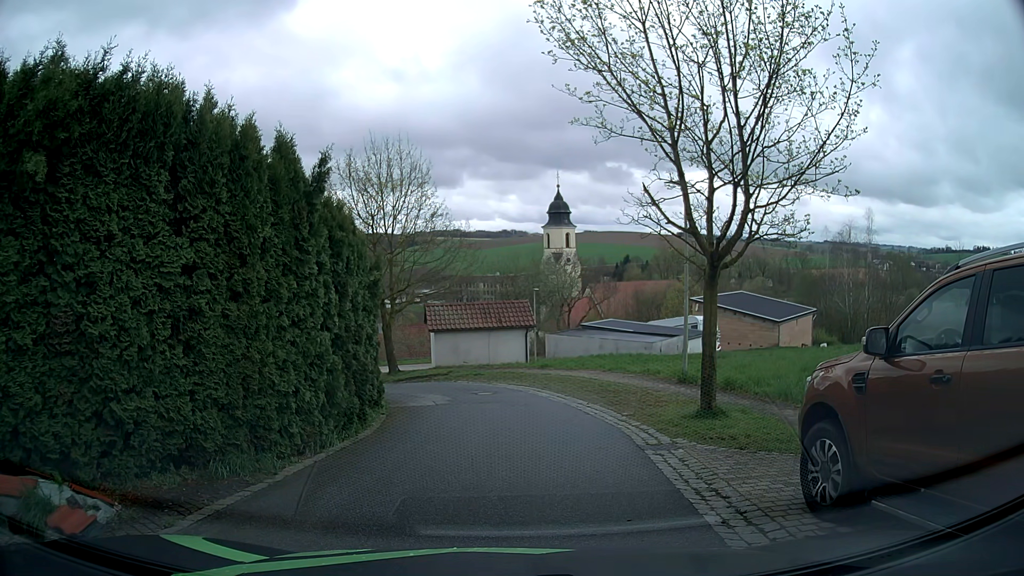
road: residential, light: Day
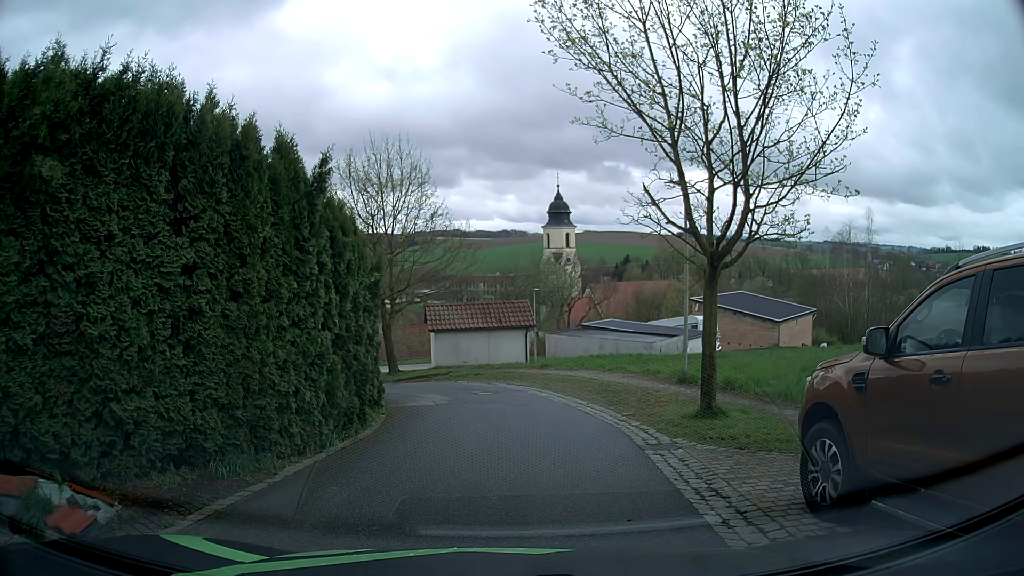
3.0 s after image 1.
(0.0, 0.0) m; 0°
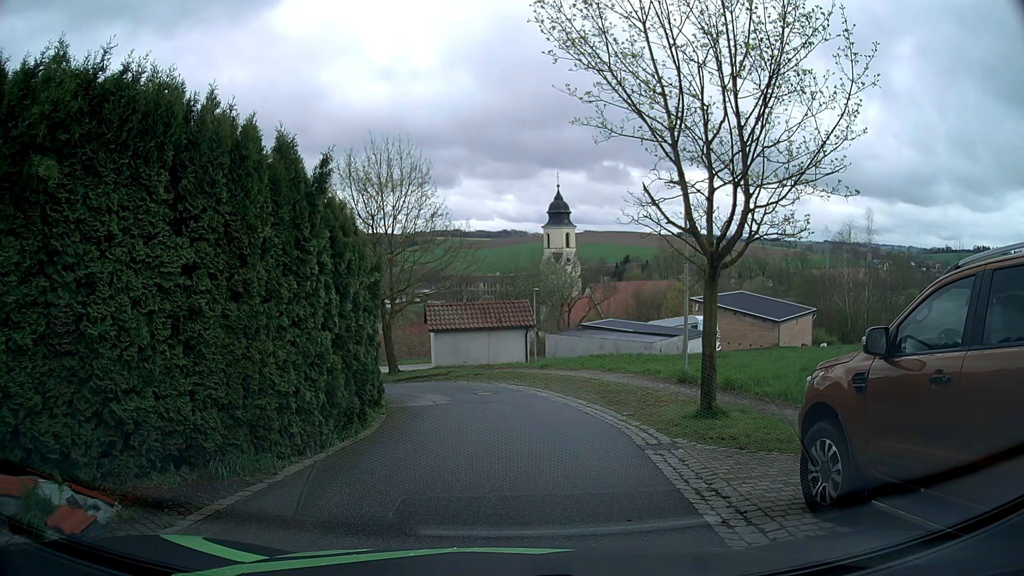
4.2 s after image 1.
(0.0, 0.0) m; 0°
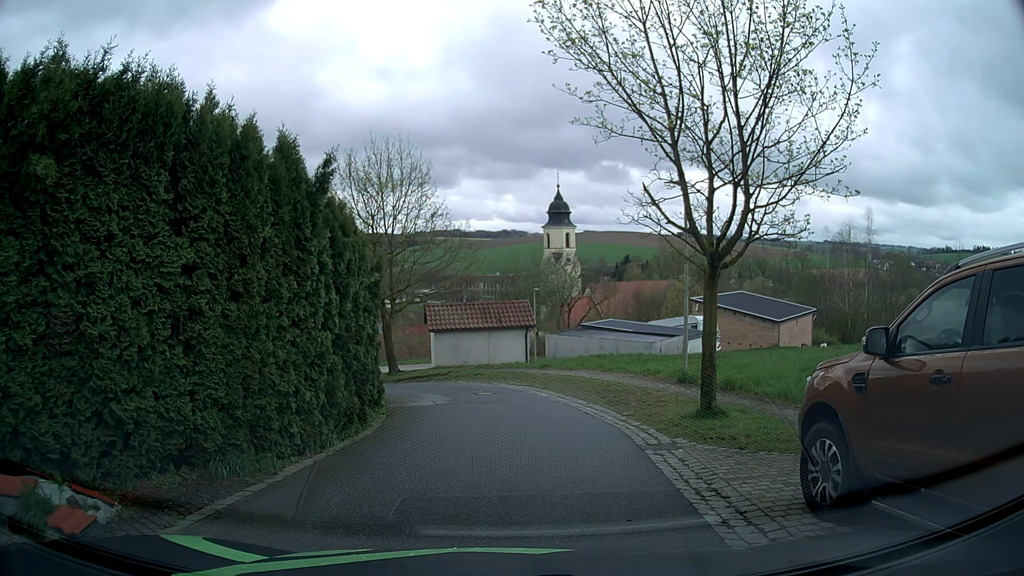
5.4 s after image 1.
(0.0, 0.0) m; 0°
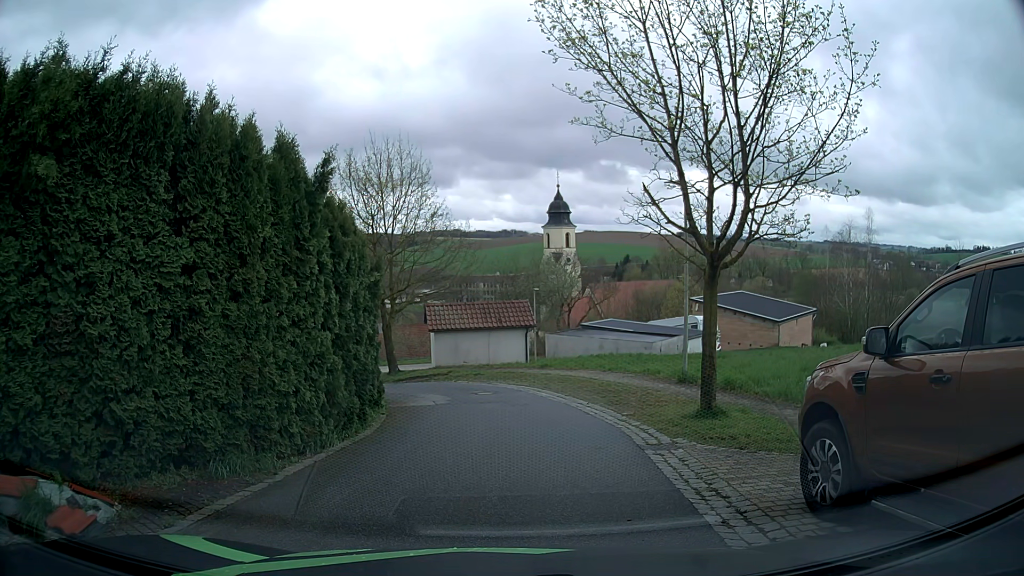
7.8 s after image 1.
(0.0, 0.0) m; 0°
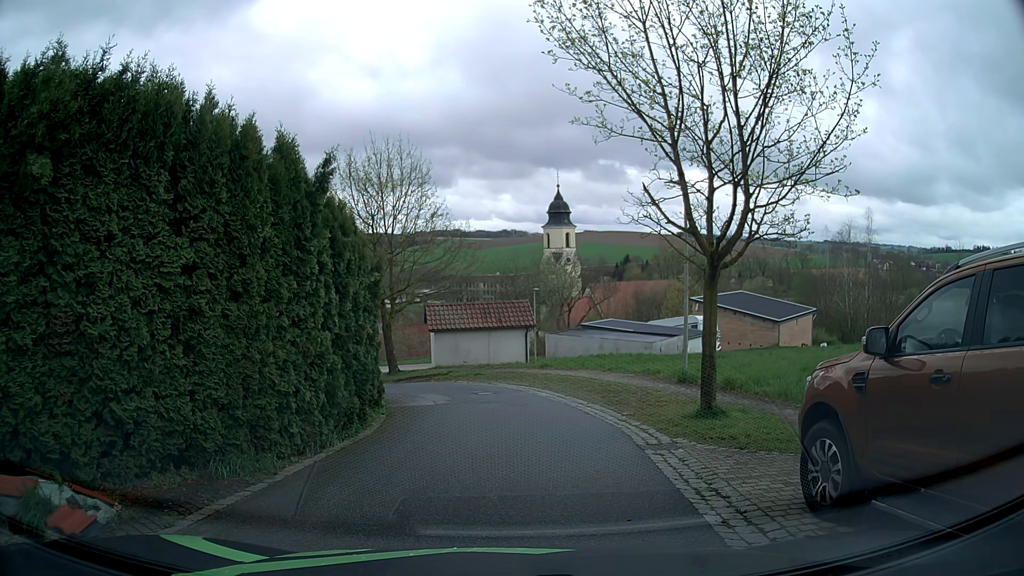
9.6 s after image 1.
(0.0, 0.0) m; 0°
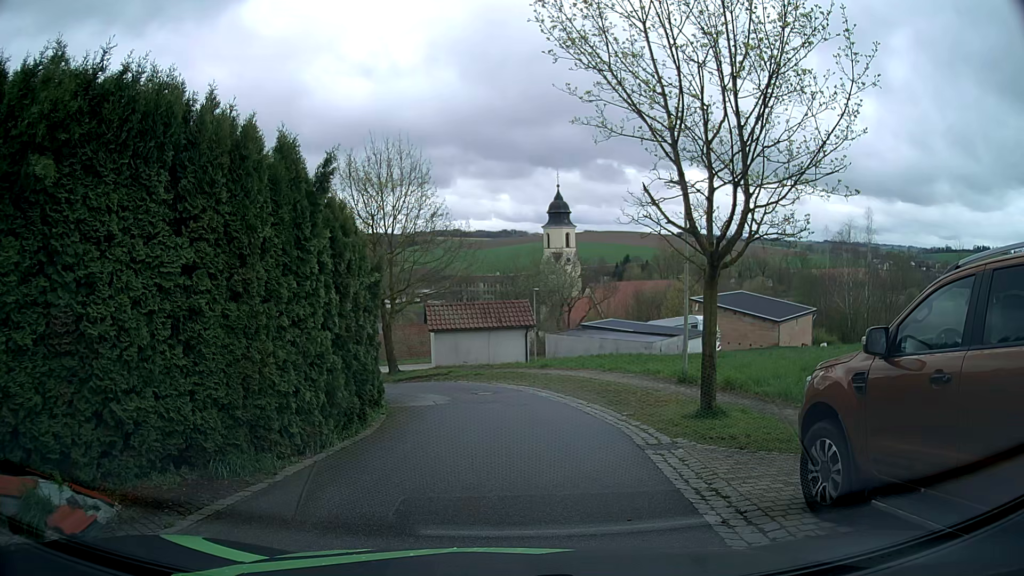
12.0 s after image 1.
(0.0, 0.0) m; 0°
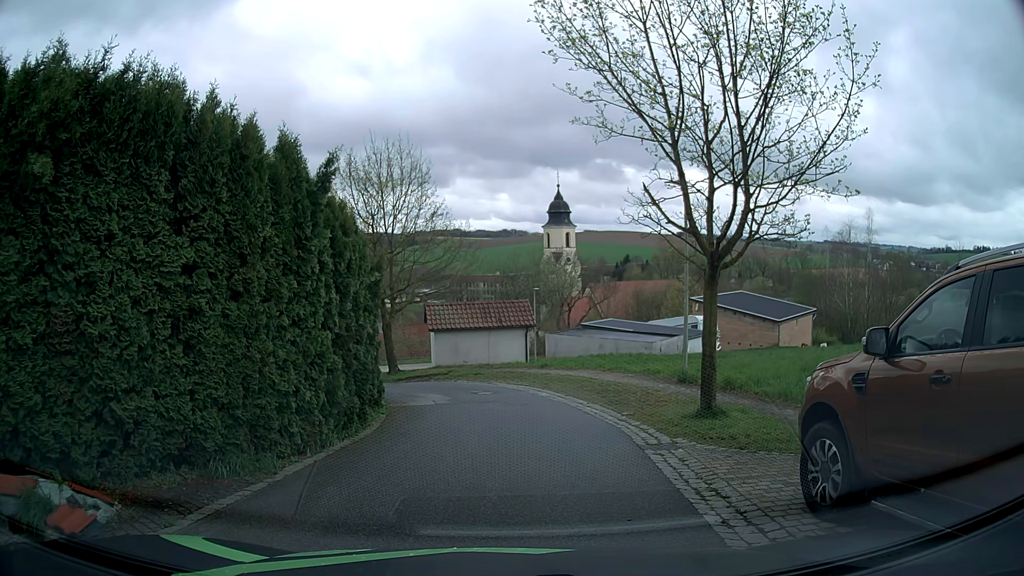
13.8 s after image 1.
(0.0, 0.0) m; 0°
(+1, +10) (0, +20) (-7, +27) (-17, +26) (-26, +21) (-33, +15) (-41, +8) (-49, +2) (-56, -5) (-64, -12) m
